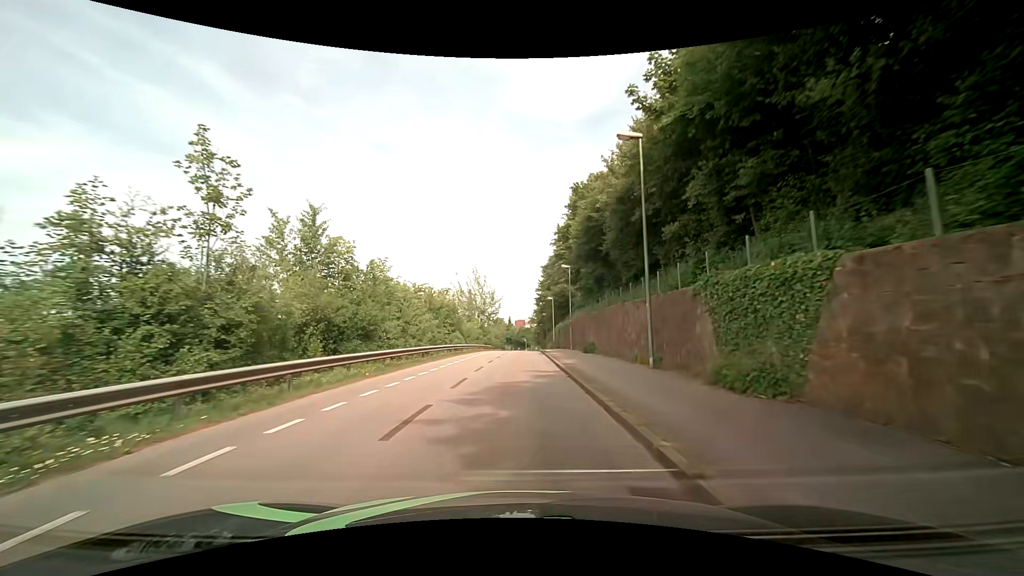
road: residential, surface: asphalt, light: Day
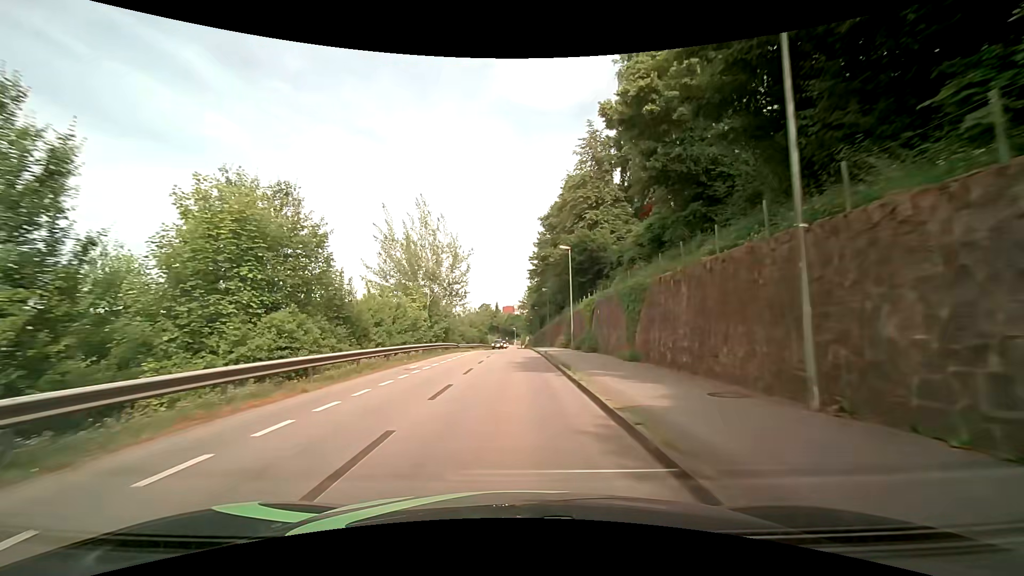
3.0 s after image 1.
(+0.3, +38.7) m; +1°
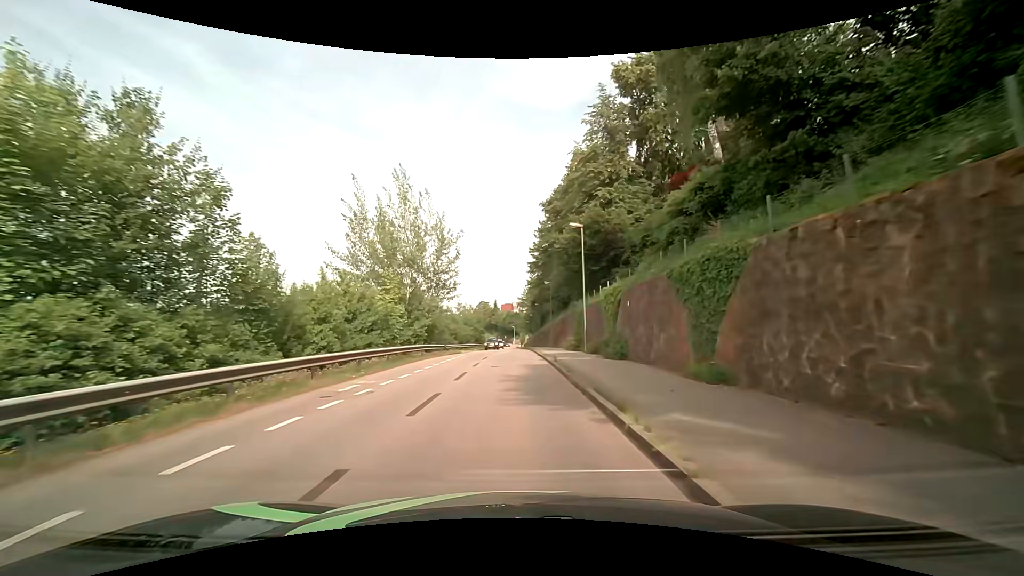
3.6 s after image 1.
(0.0, +7.8) m; 0°
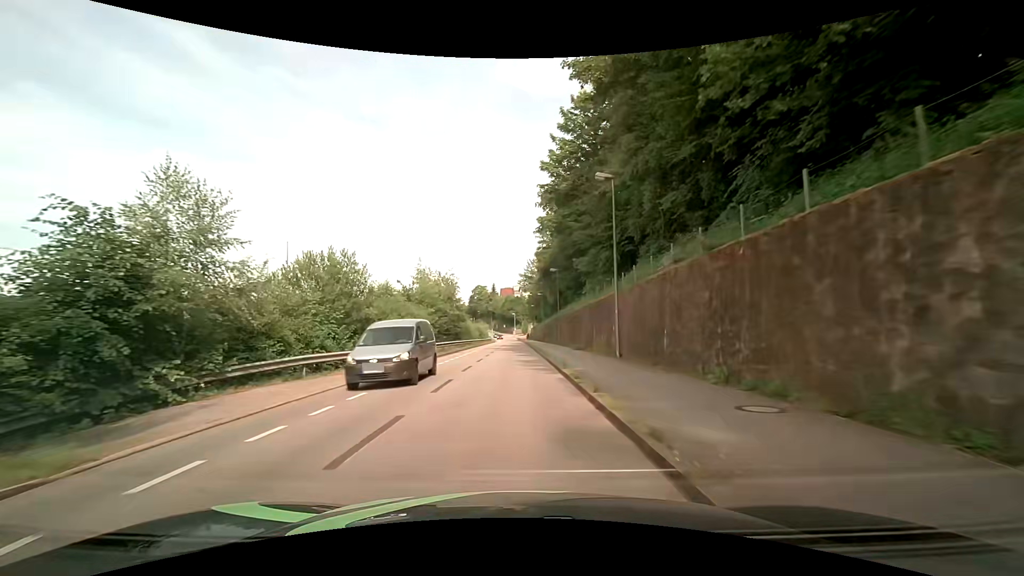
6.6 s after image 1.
(+0.4, +39.0) m; 0°
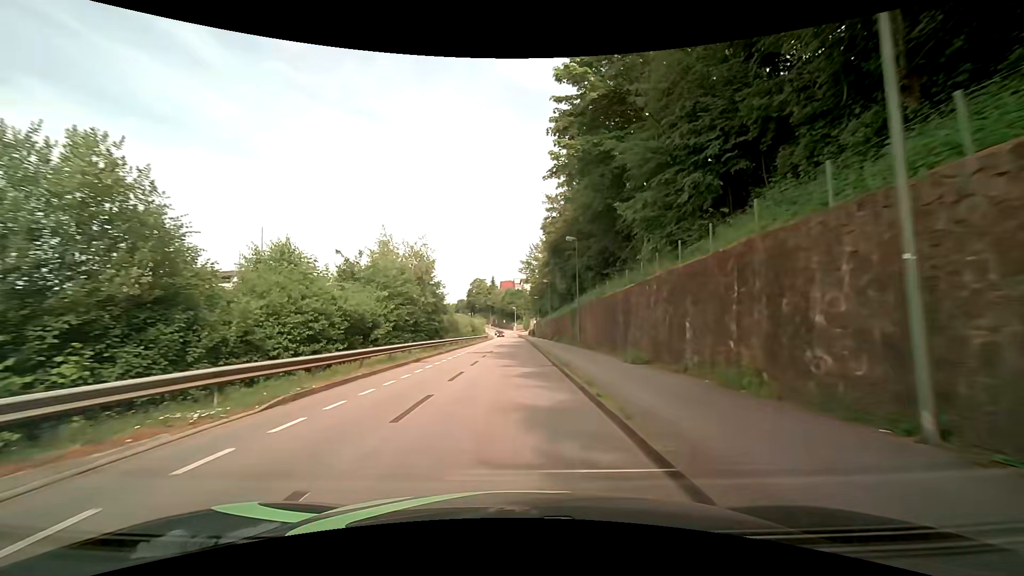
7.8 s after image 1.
(0.0, +15.6) m; 0°
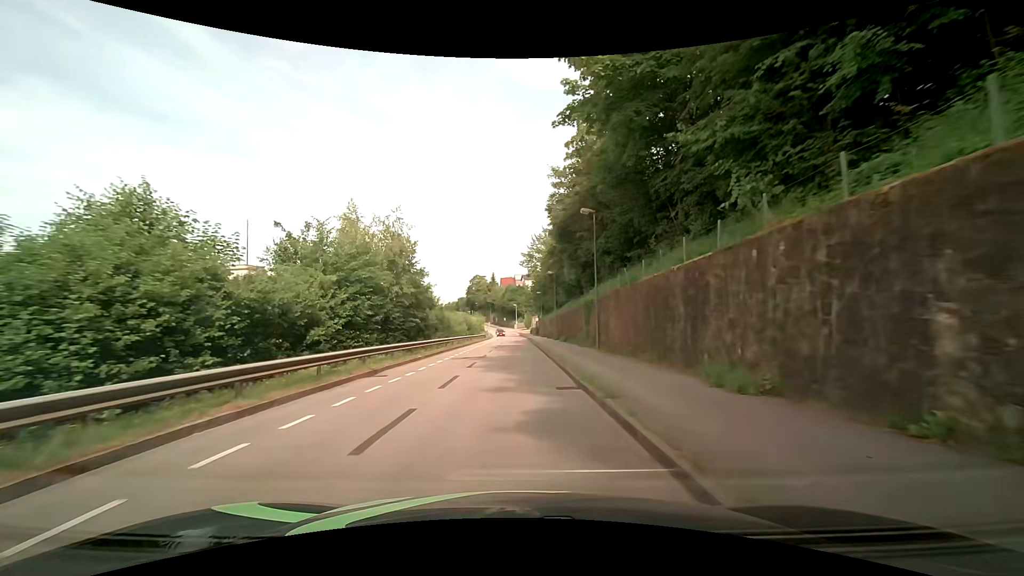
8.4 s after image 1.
(0.0, +7.8) m; 0°
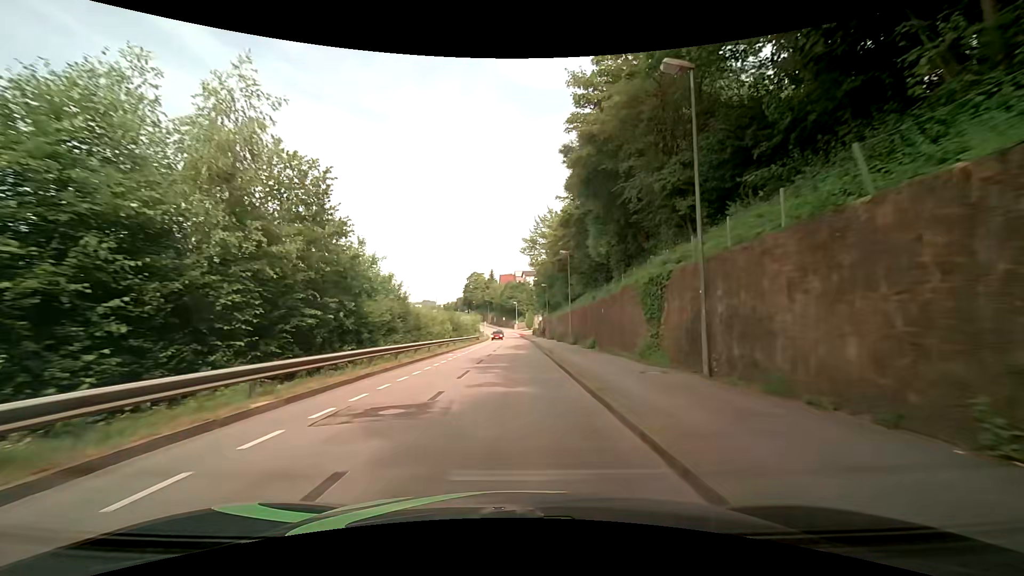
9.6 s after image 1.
(+0.1, +15.6) m; +1°
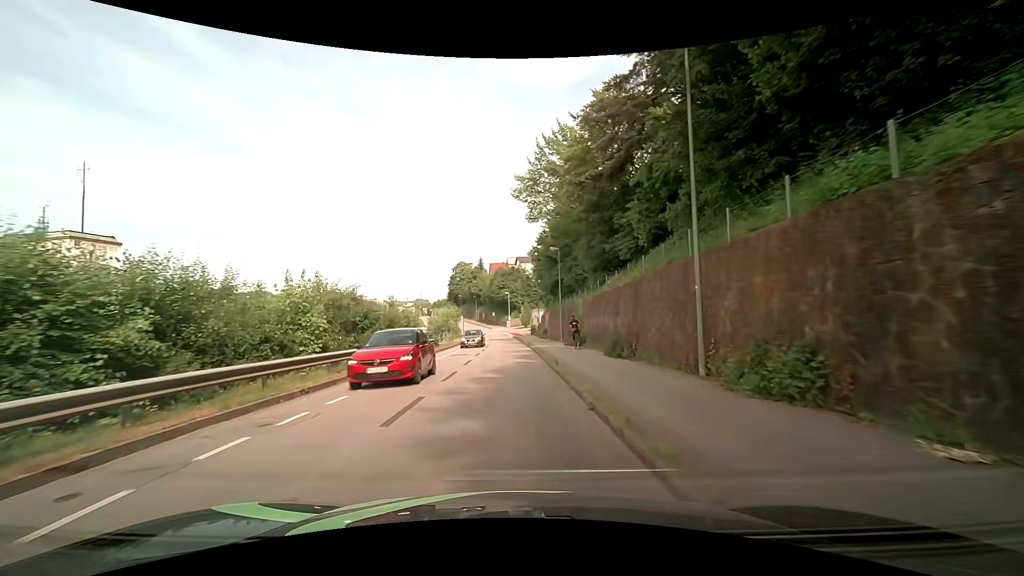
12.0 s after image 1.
(+0.3, +30.9) m; 0°
(0, +10) (0, +20) (0, +30) (0, +40) (0, +50) (-1, +60) (-1, +70) (-2, +80) (-3, +90) (-4, +100) m
